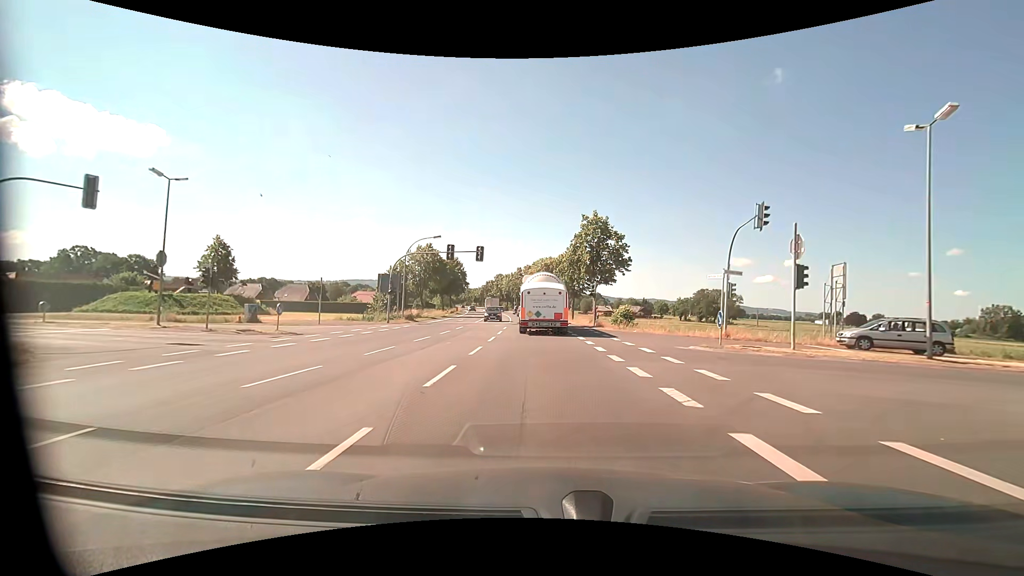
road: primary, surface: asphalt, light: Day
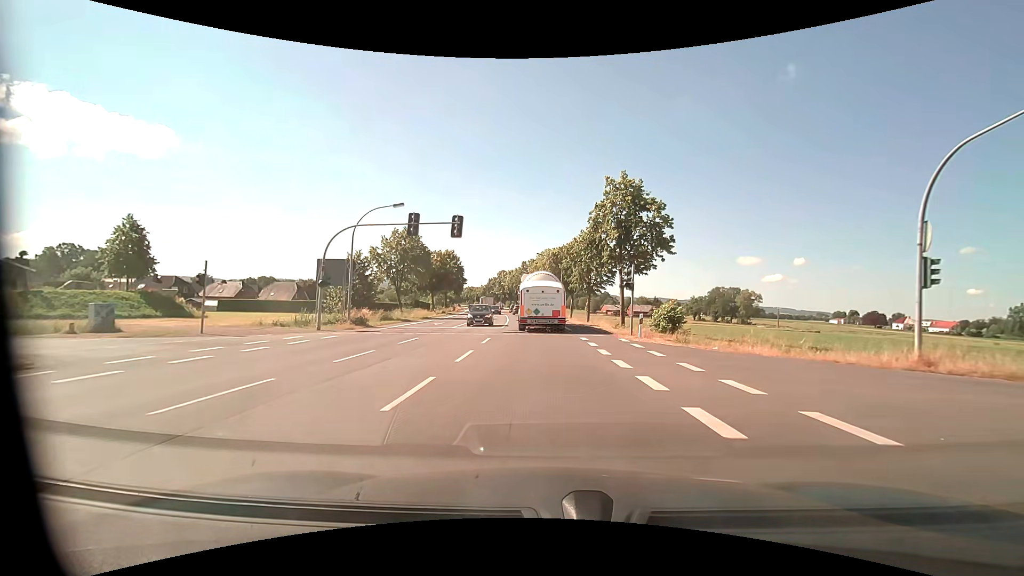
(-0.2, +14.1) m; -1°
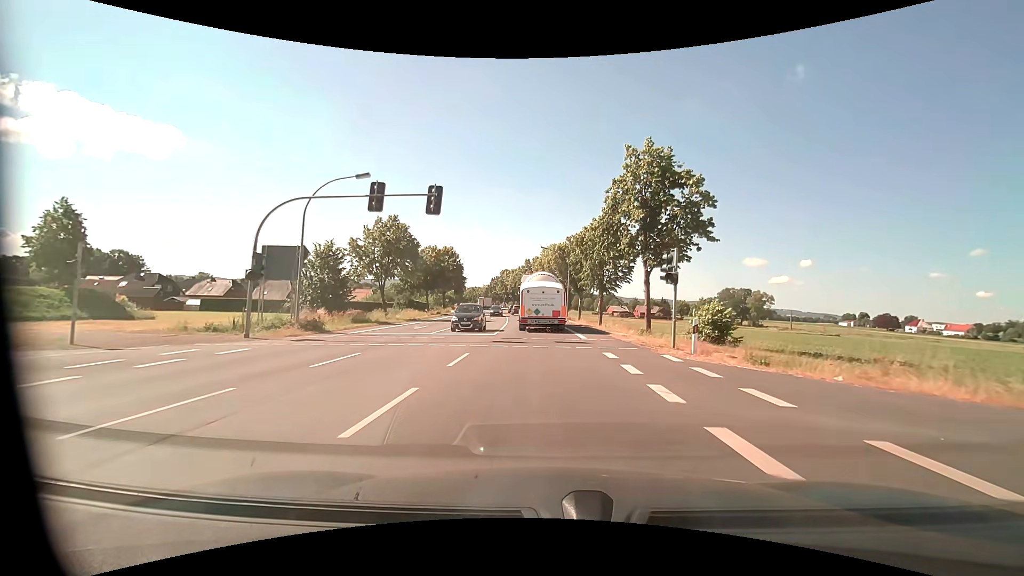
(0.0, +7.2) m; -1°
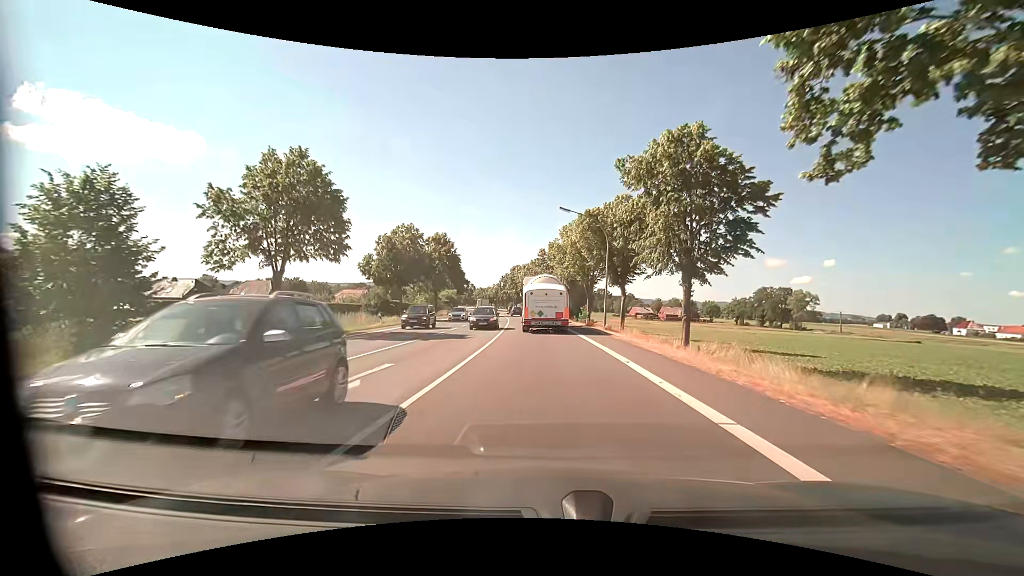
(-0.3, +22.3) m; -2°
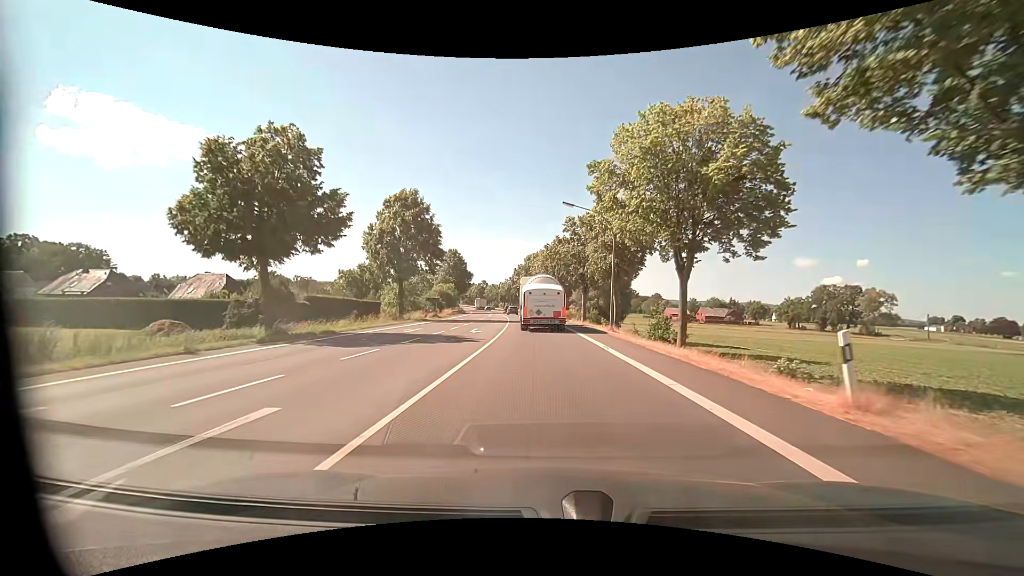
(-0.7, +30.7) m; -3°
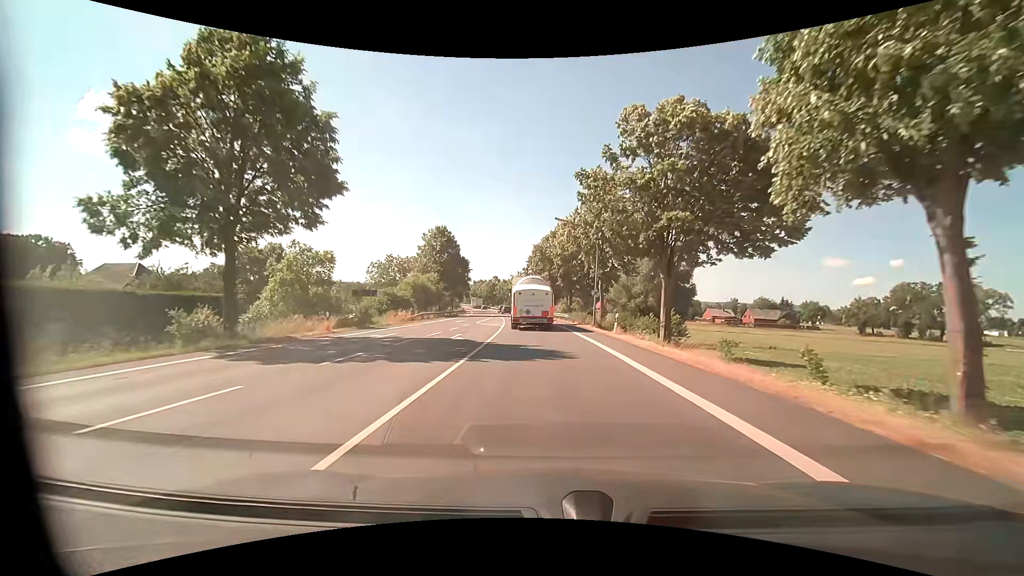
(-0.6, +32.1) m; -2°
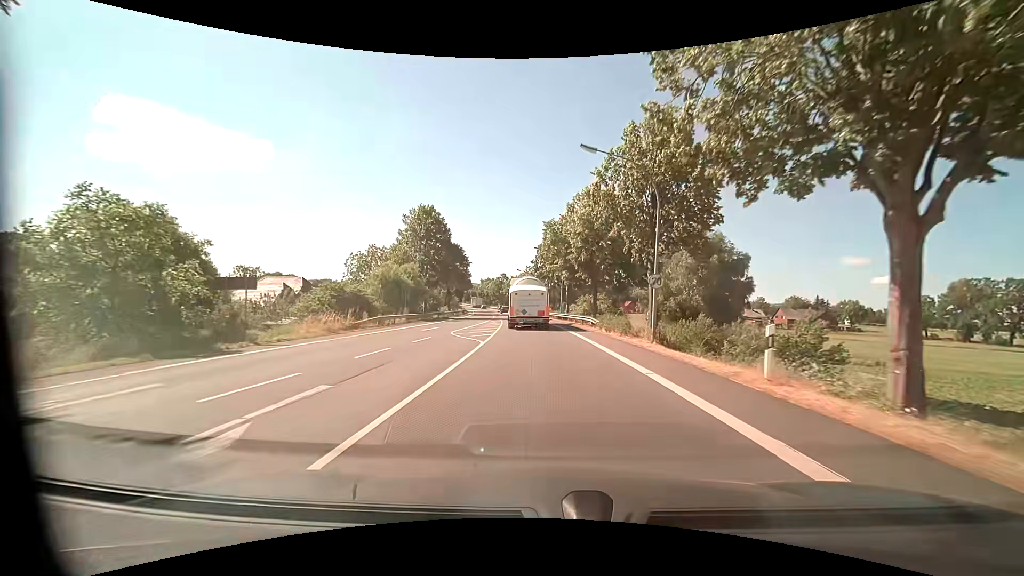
(-0.3, +16.7) m; -2°
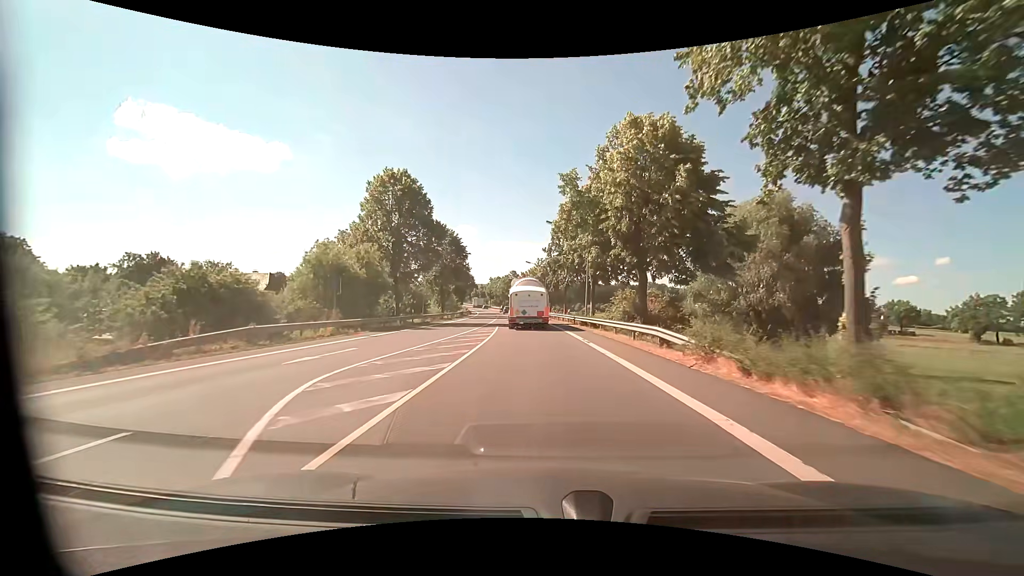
(-0.2, +17.1) m; -1°
(0, +10) (0, +20) (-1, +30) (-2, +40) (-3, +50) (-3, +60) (-5, +70) (-6, +80) (-7, +90) (-8, +100) m
